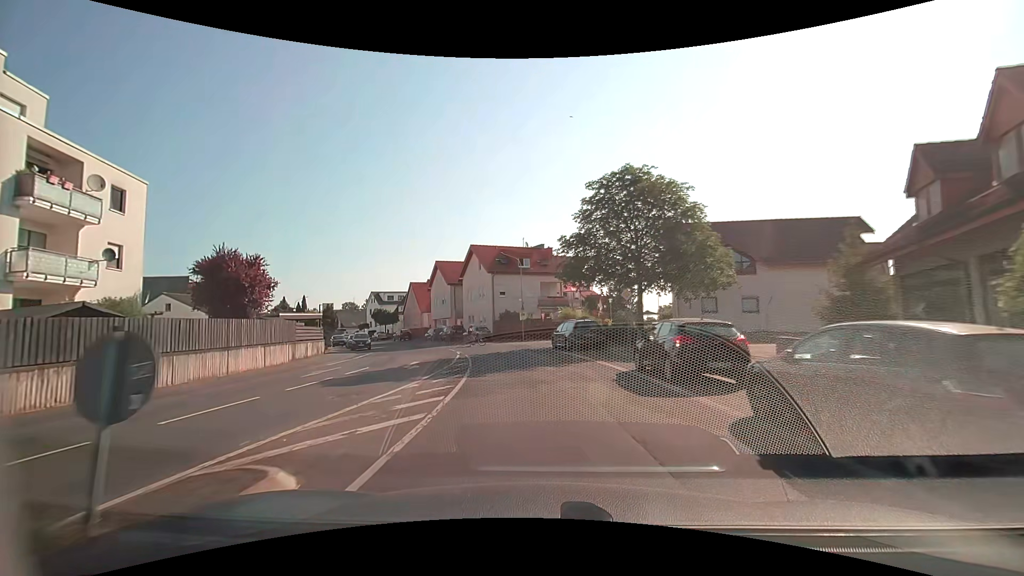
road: secondary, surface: asphalt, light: Day
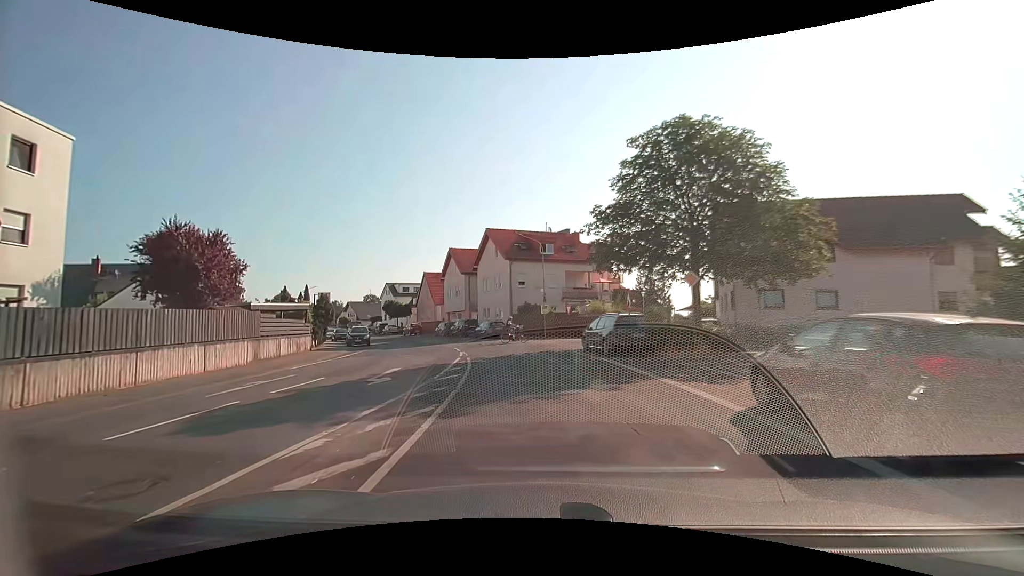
(-0.1, +6.7) m; -3°
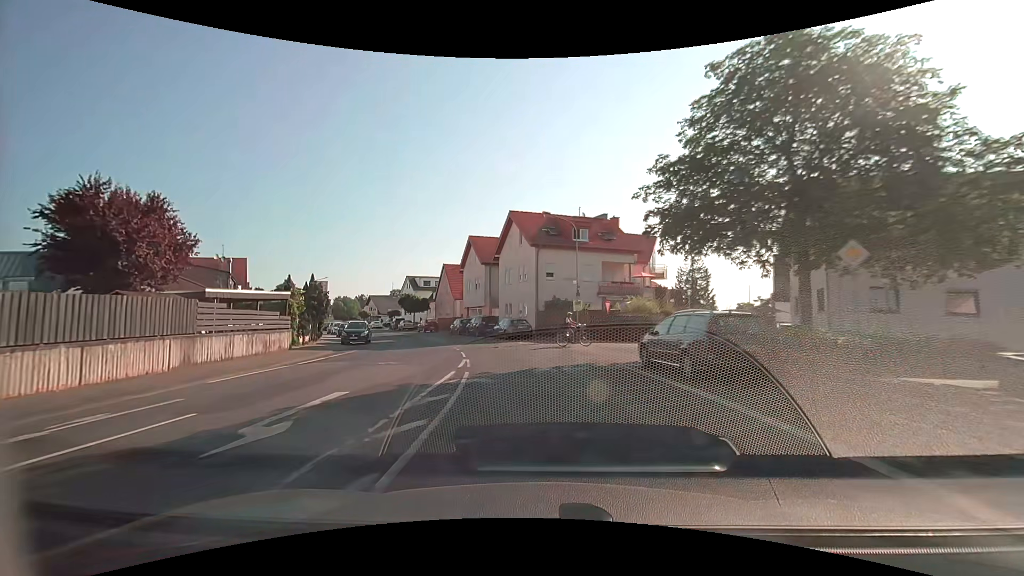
(-0.1, +7.0) m; -3°
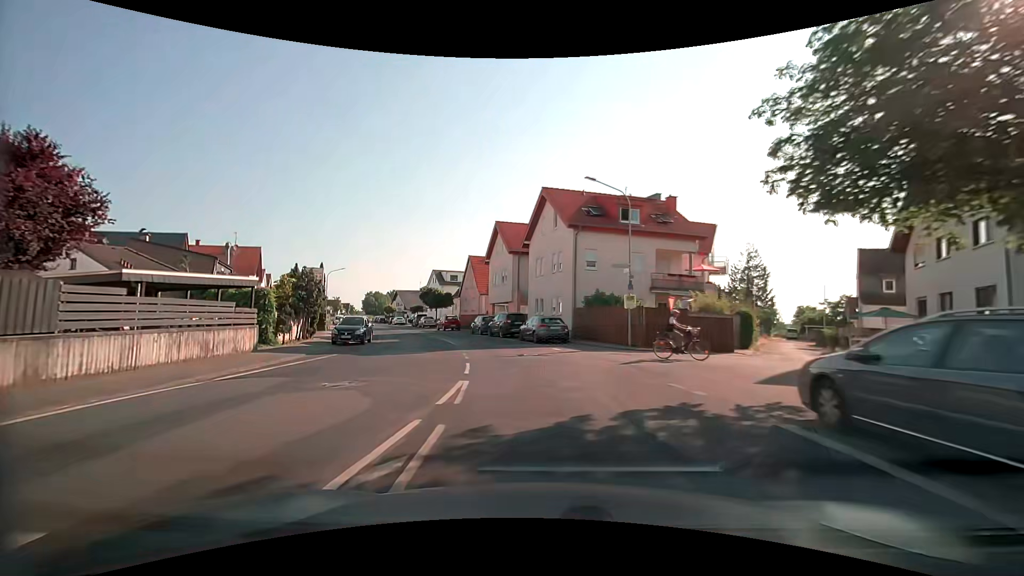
(-0.2, +7.1) m; -4°
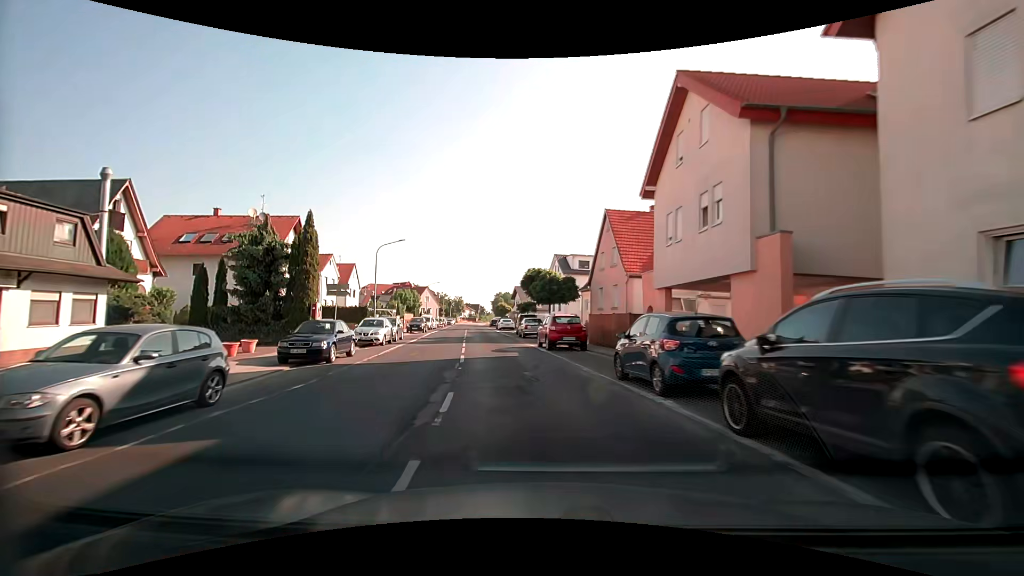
(-3.5, +28.7) m; -14°
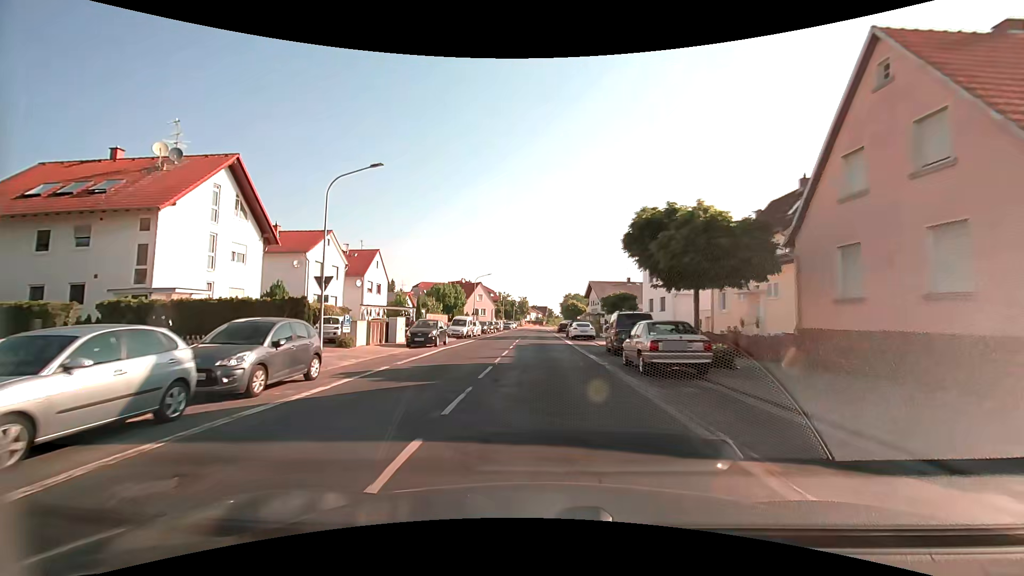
(-2.2, +21.8) m; -8°
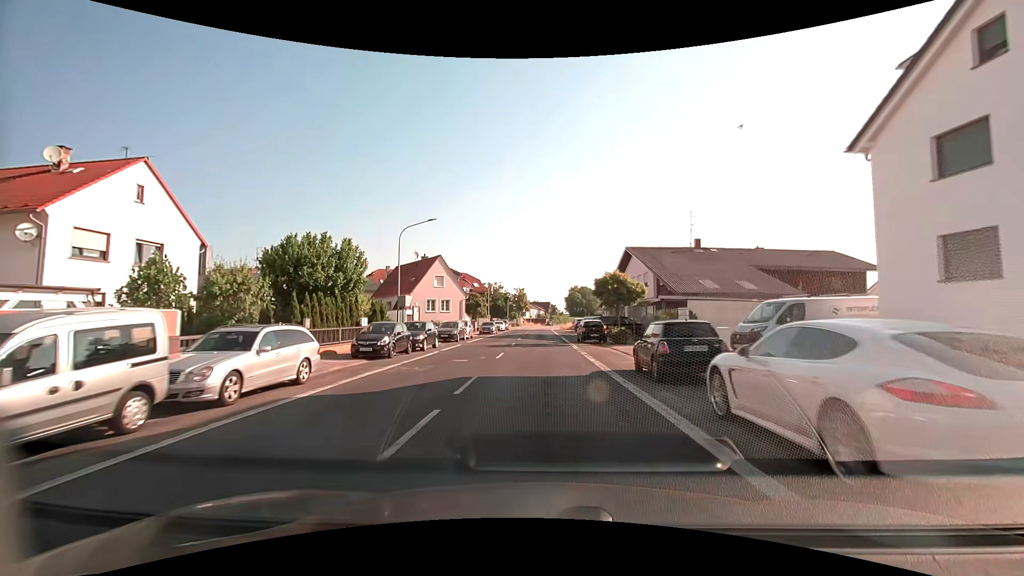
(-0.3, +37.1) m; 0°
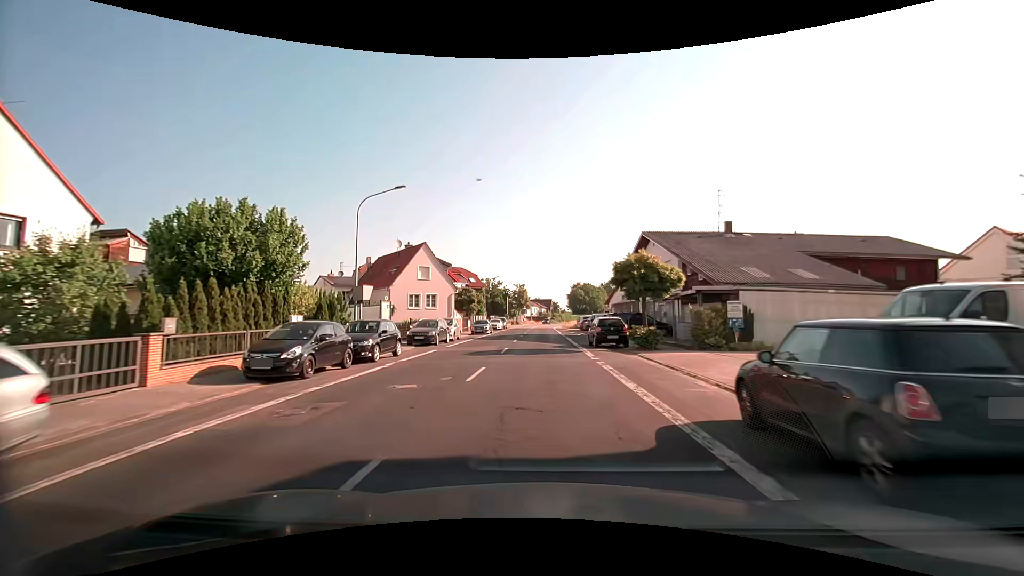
(0.0, +7.5) m; -1°
(0, +10) (0, +20) (0, +30) (0, +40) (0, +50) (0, +60) (0, +70) (+1, +80) (+1, +90) (+1, +100) m
